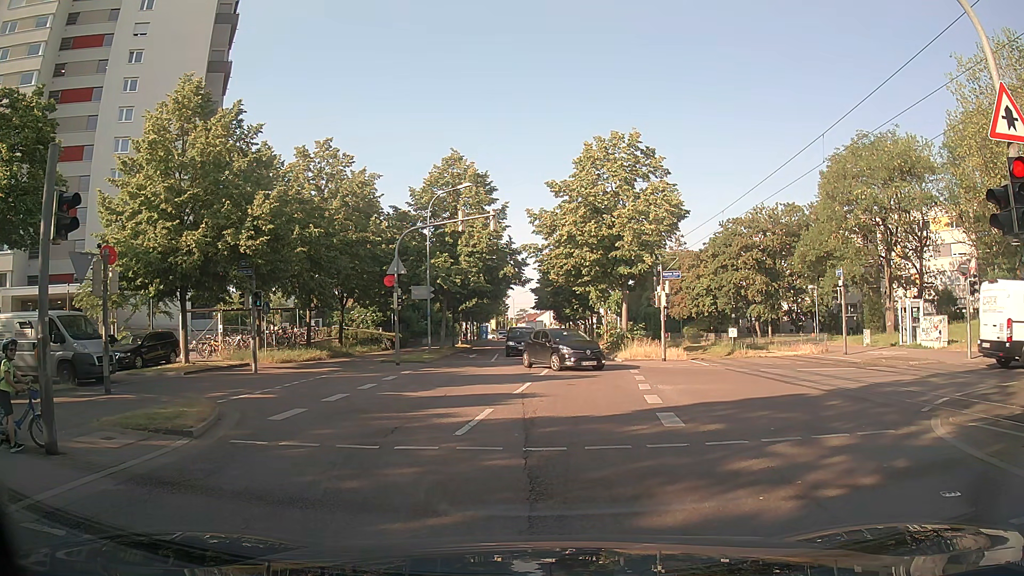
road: residential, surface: asphalt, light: Day
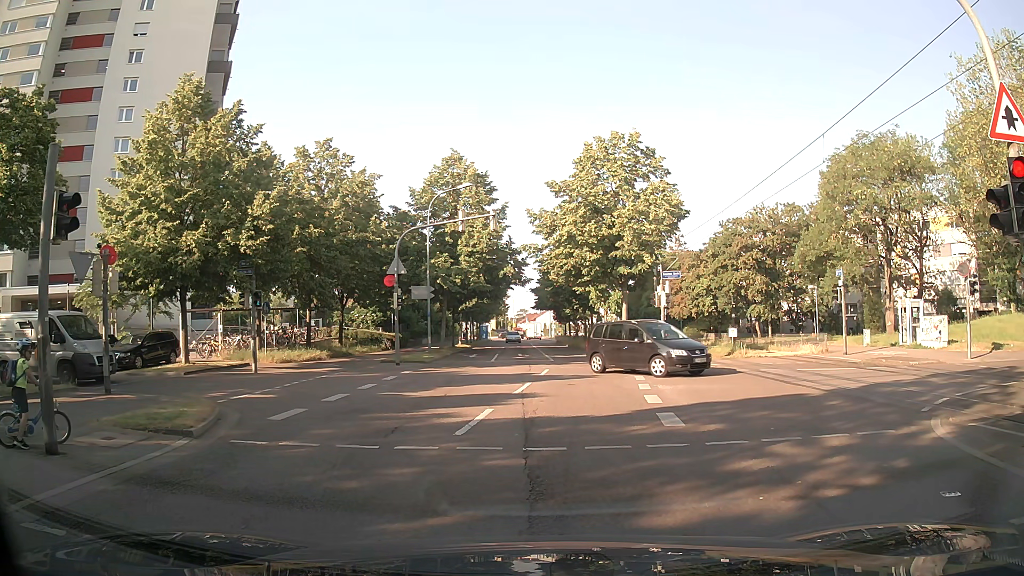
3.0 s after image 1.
(0.0, 0.0) m; 0°
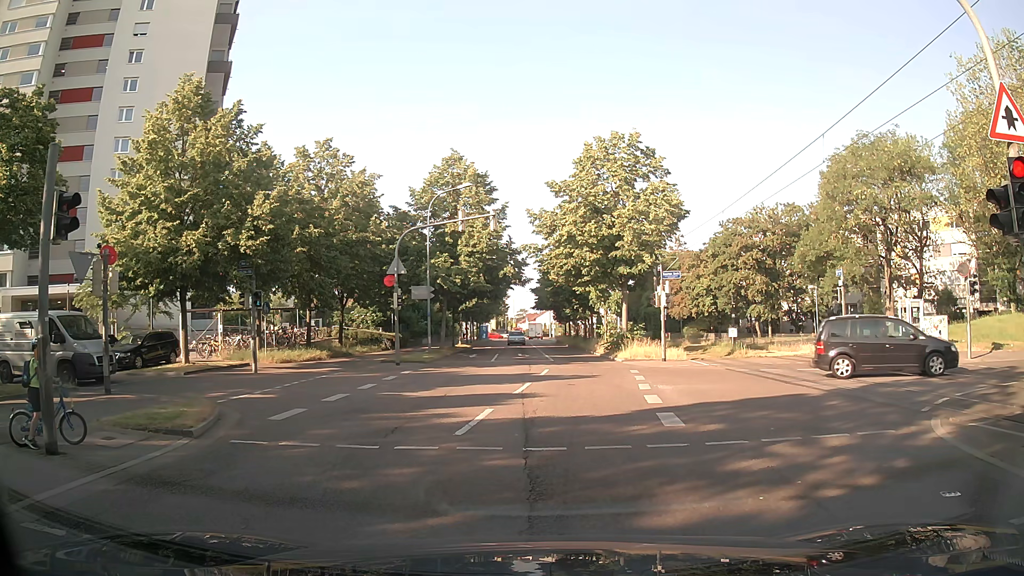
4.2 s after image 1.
(0.0, 0.0) m; 0°
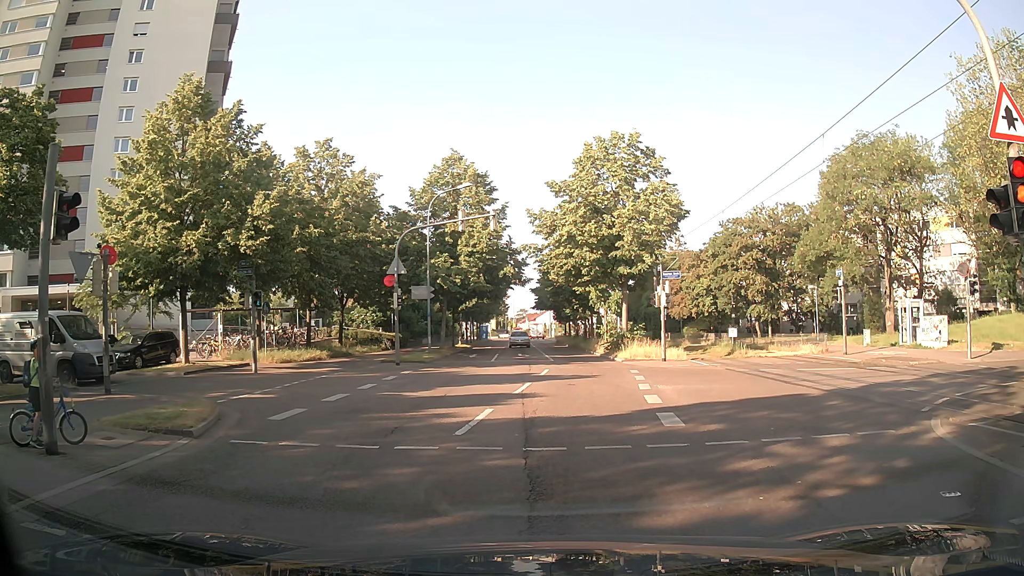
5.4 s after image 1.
(0.0, 0.0) m; 0°
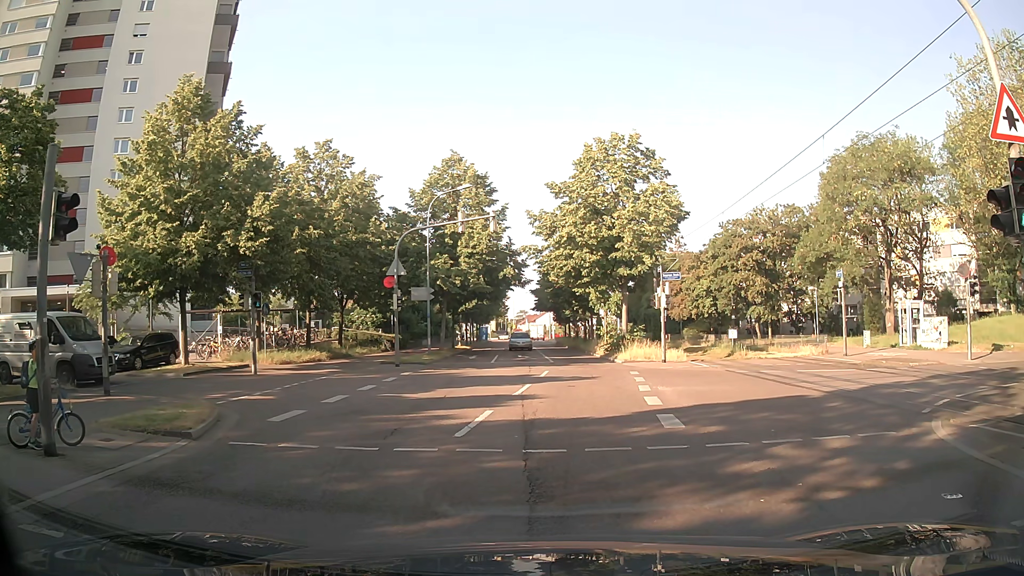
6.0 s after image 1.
(0.0, 0.0) m; 0°
